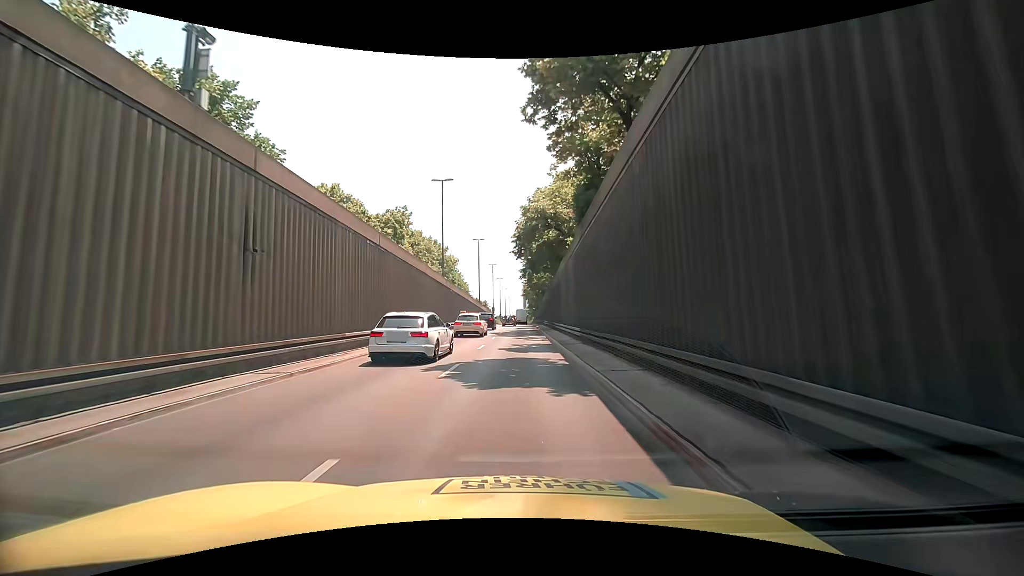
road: trunk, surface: asphalt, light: Day
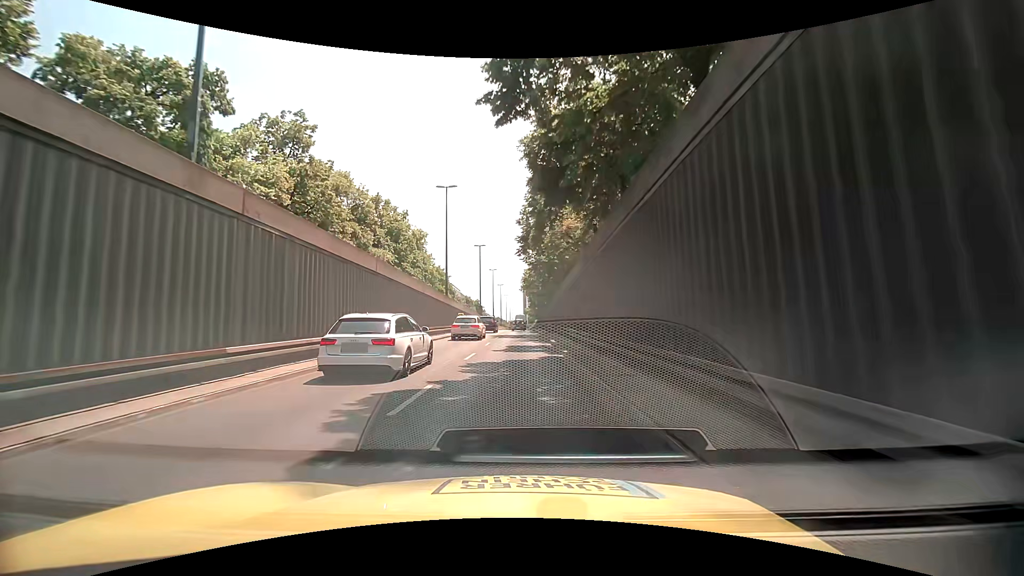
(-0.5, +30.8) m; -1°
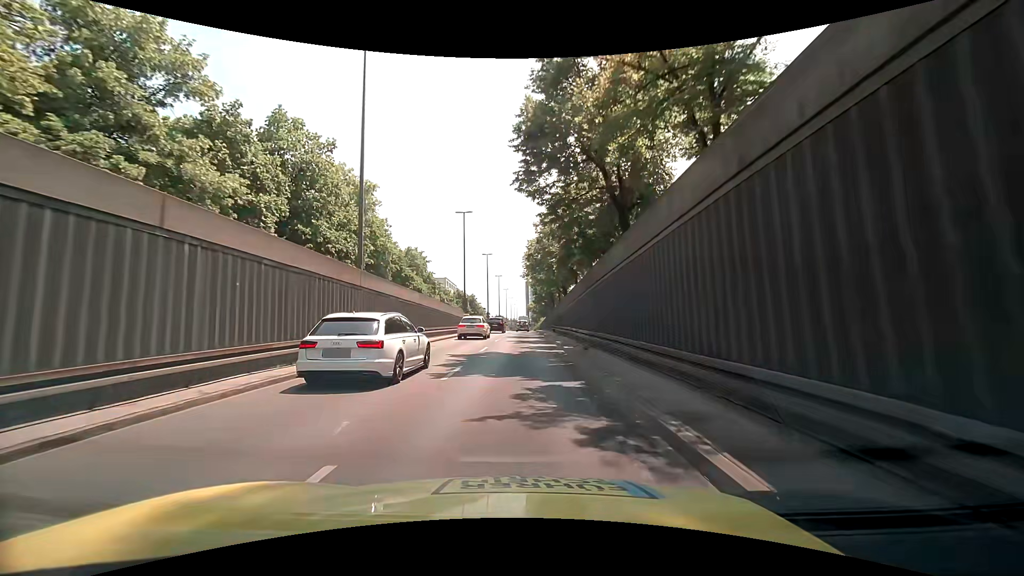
(-0.1, +22.8) m; -2°
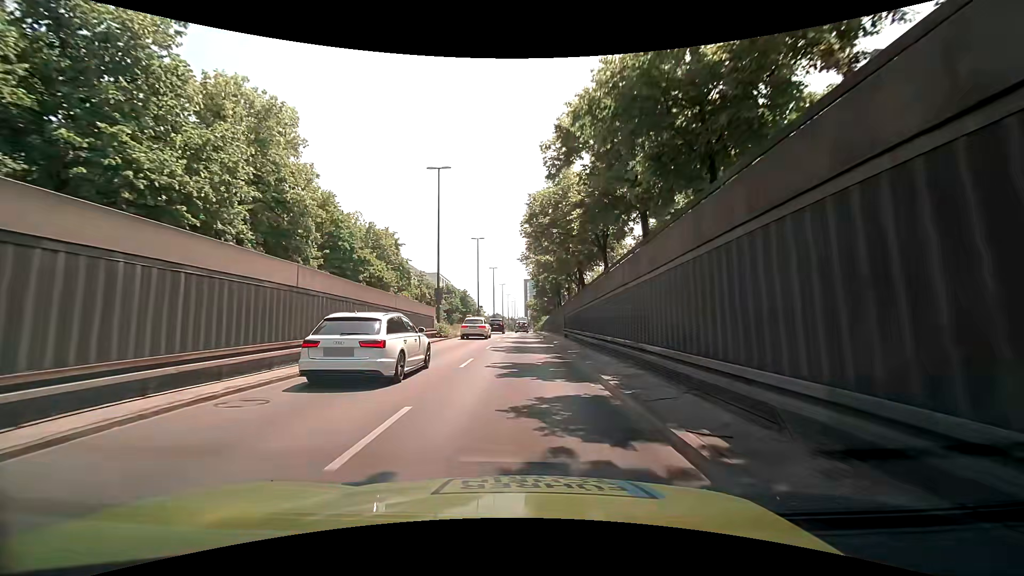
(+0.4, +15.1) m; +1°
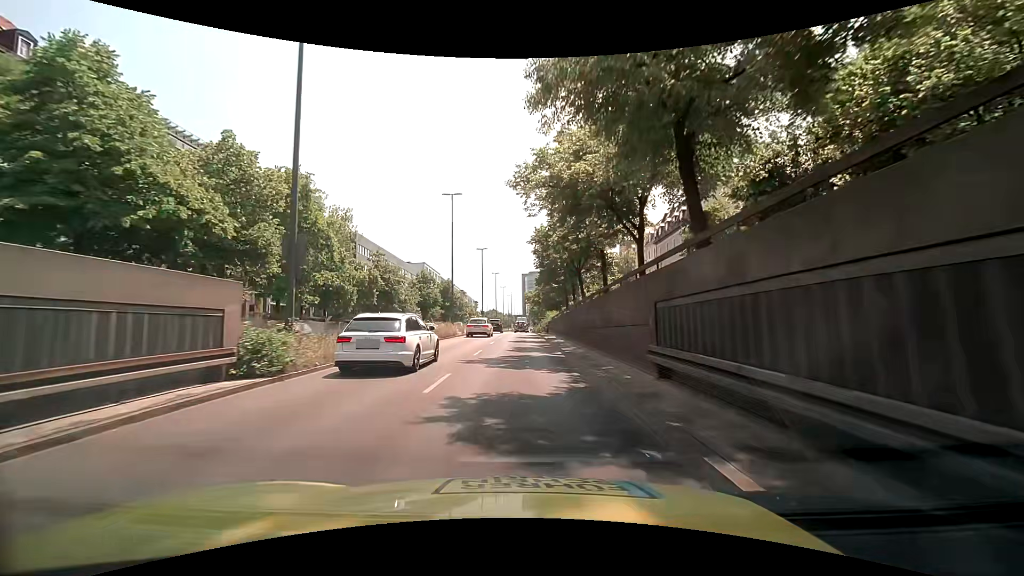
(+0.3, +22.6) m; +1°
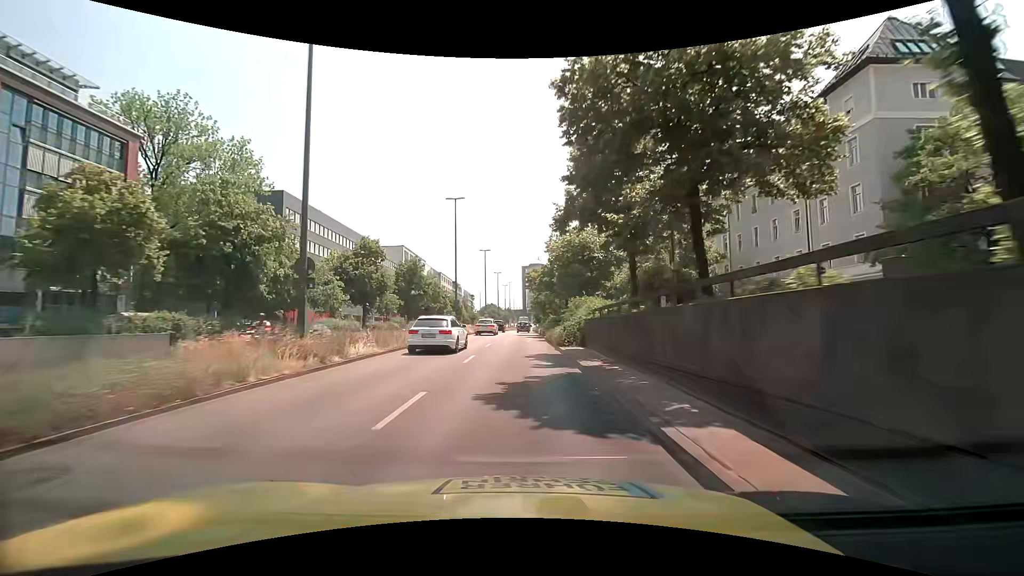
(-0.1, +29.9) m; 0°
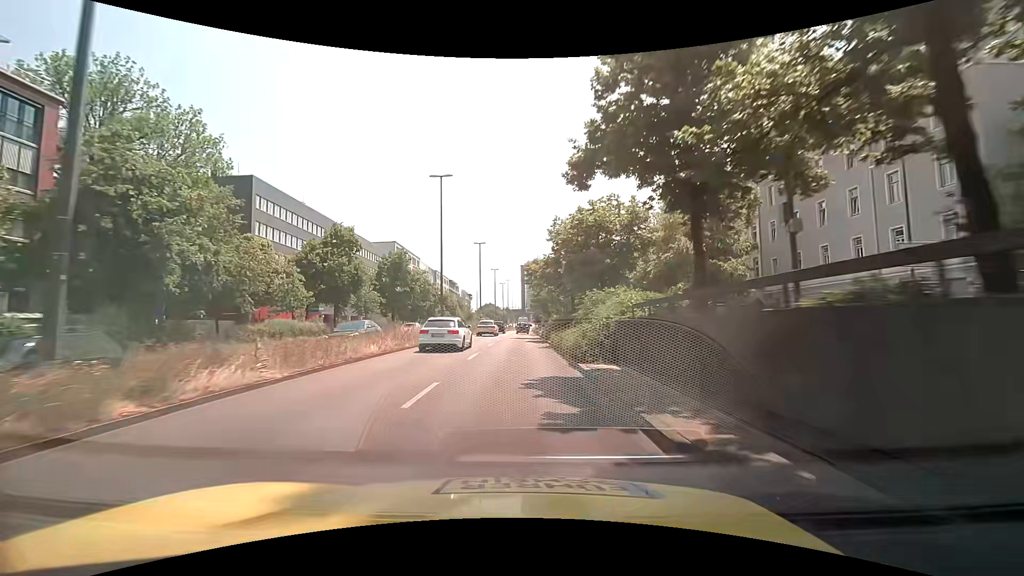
(0.0, +7.4) m; 0°
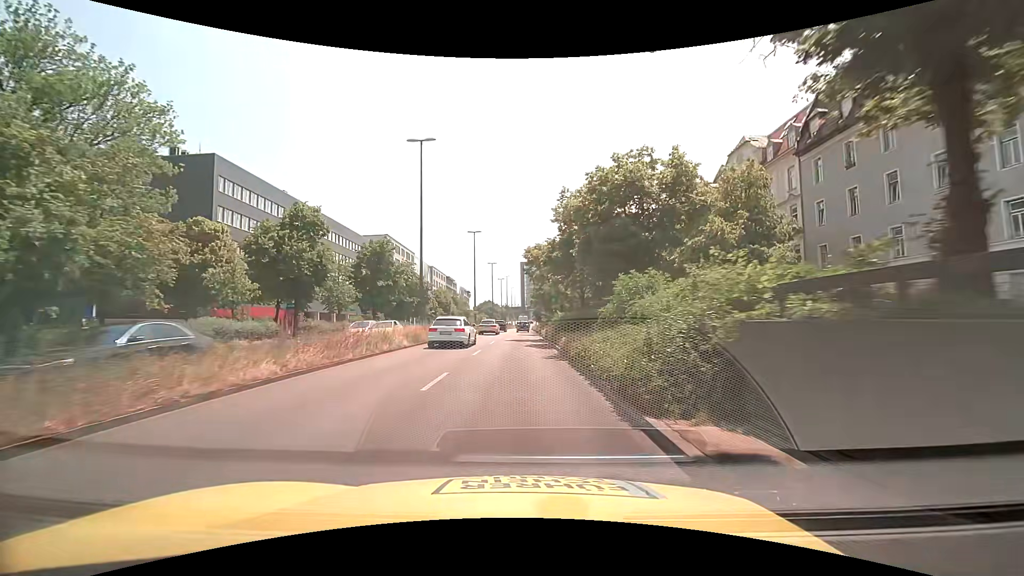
(0.0, +7.4) m; +1°
(0, +10) (0, +20) (0, +30) (0, +40) (0, +50) (0, +60) (0, +70) (0, +80) (0, +90) (0, +100) m
